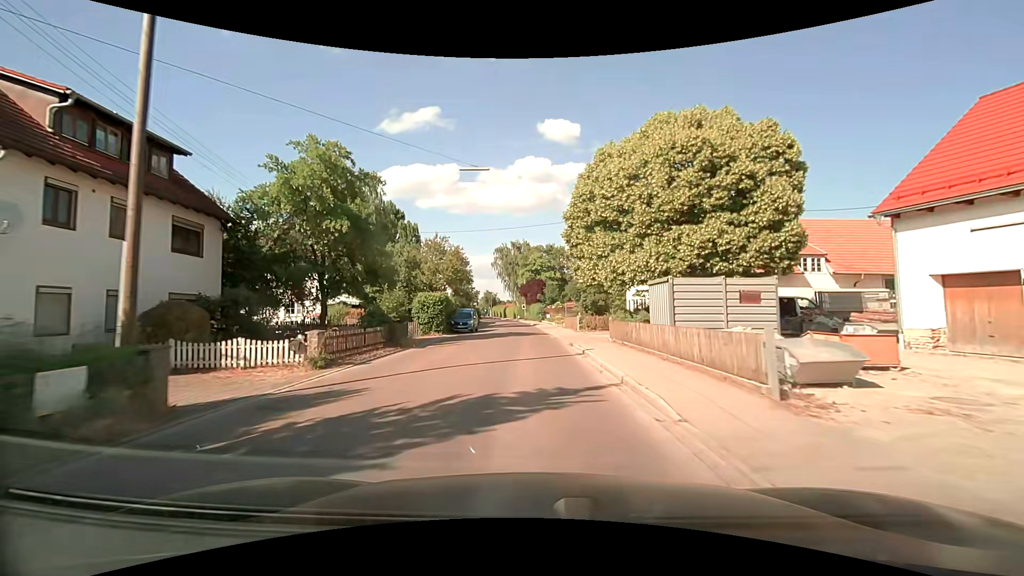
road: secondary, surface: asphalt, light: Day
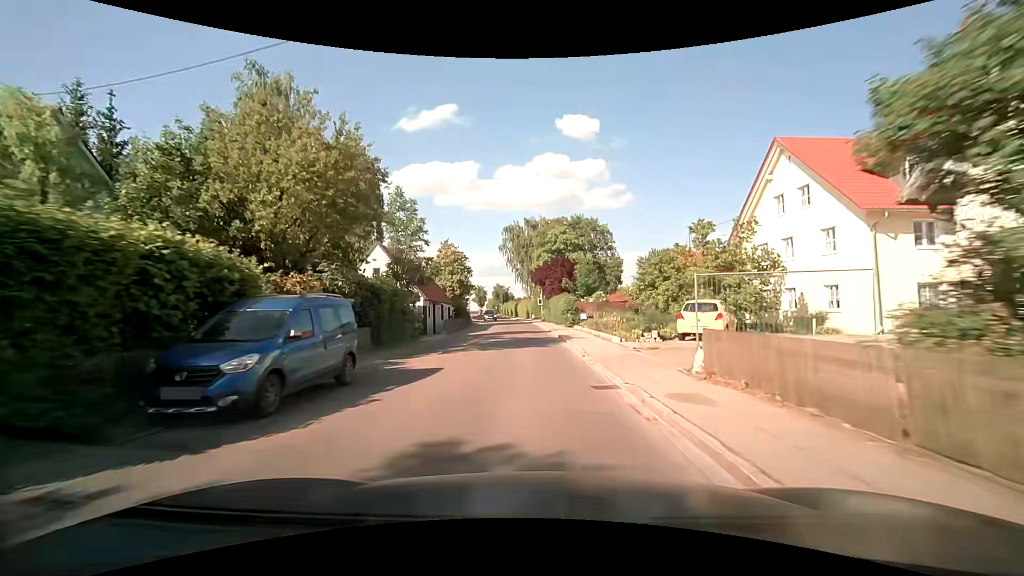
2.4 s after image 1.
(-0.6, +30.2) m; -2°
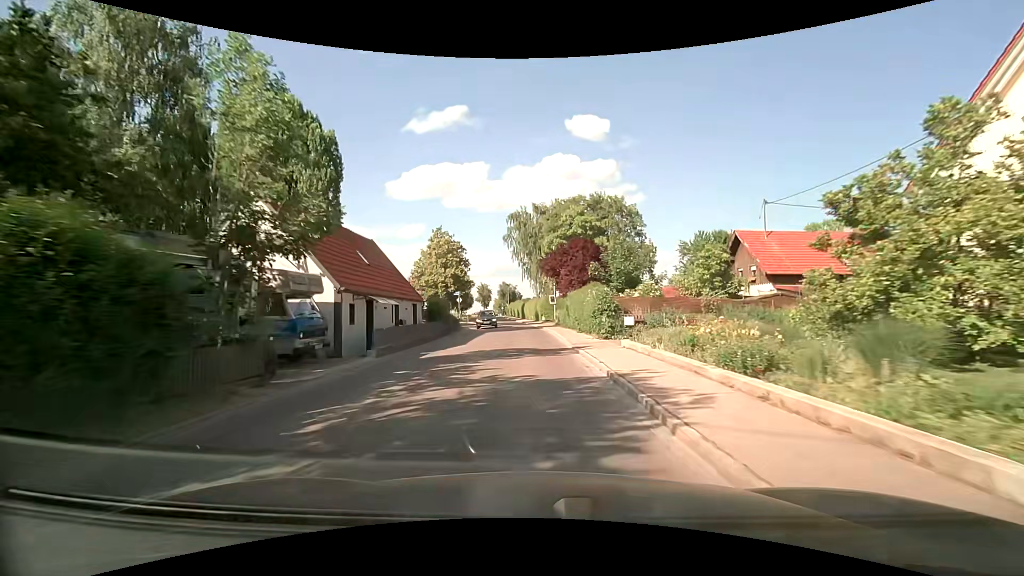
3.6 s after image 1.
(-0.2, +14.9) m; -1°
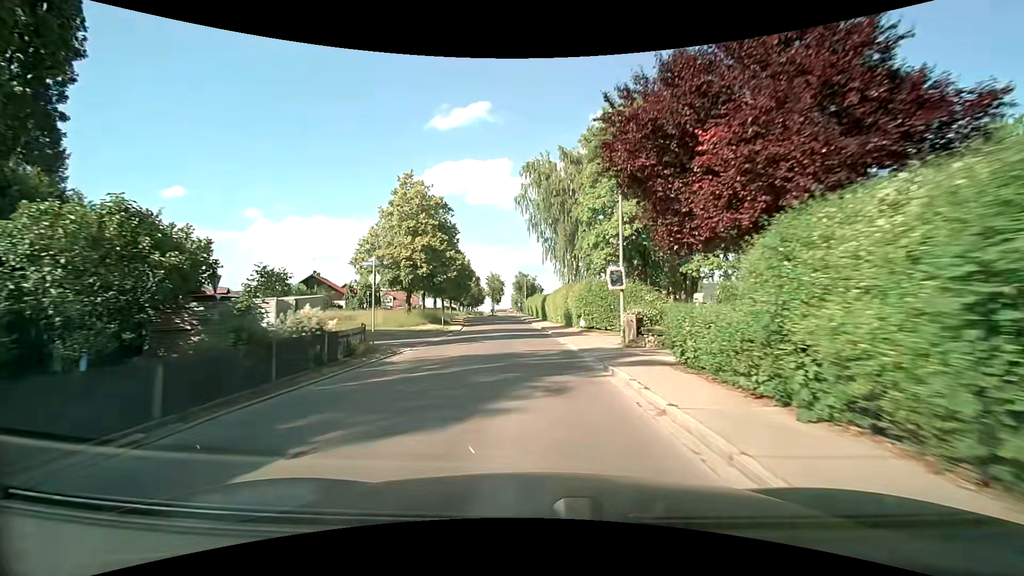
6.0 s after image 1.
(-0.7, +28.9) m; -3°
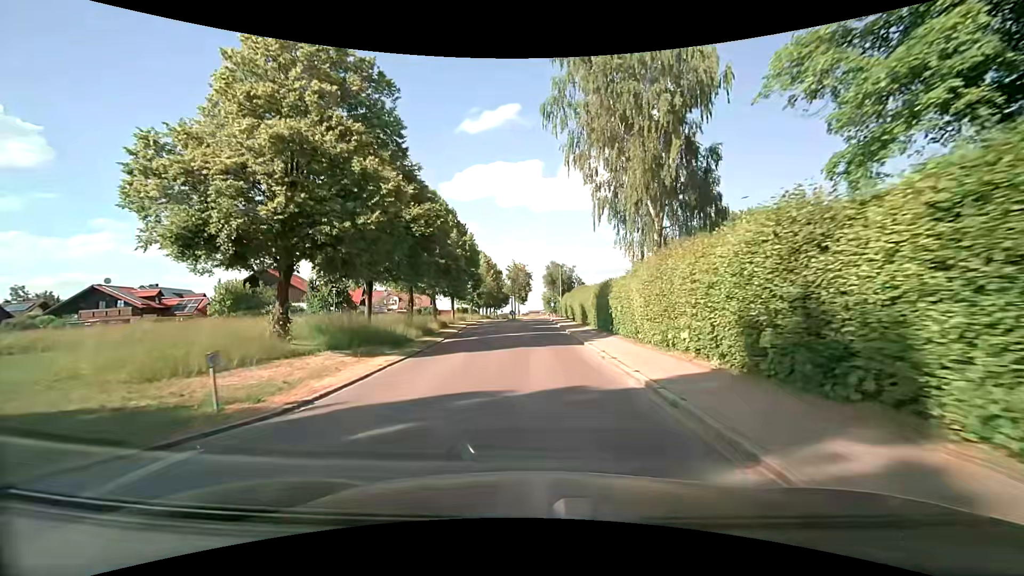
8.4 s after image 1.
(-1.0, +27.8) m; -4°
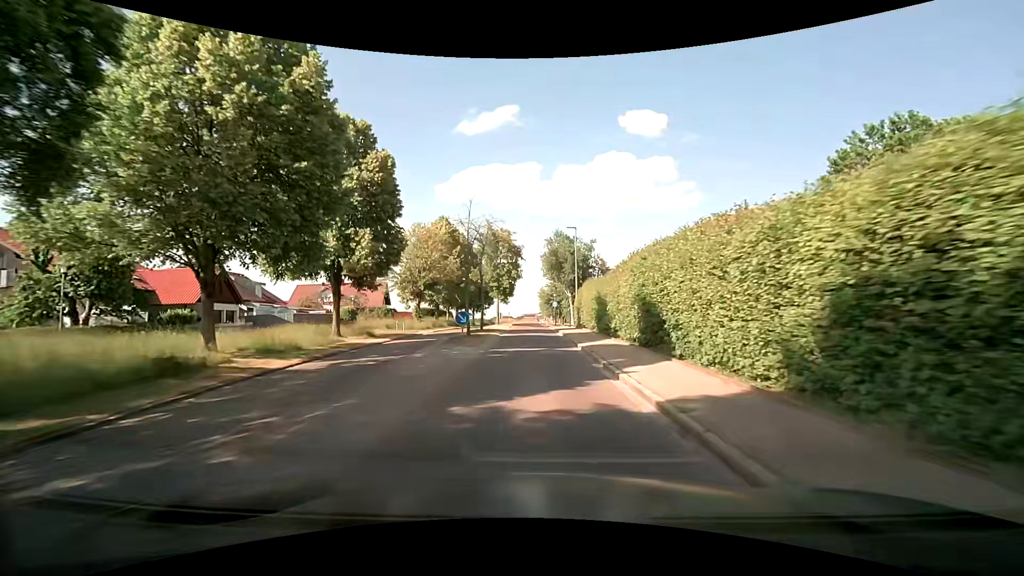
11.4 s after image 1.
(+0.2, +34.4) m; +1°
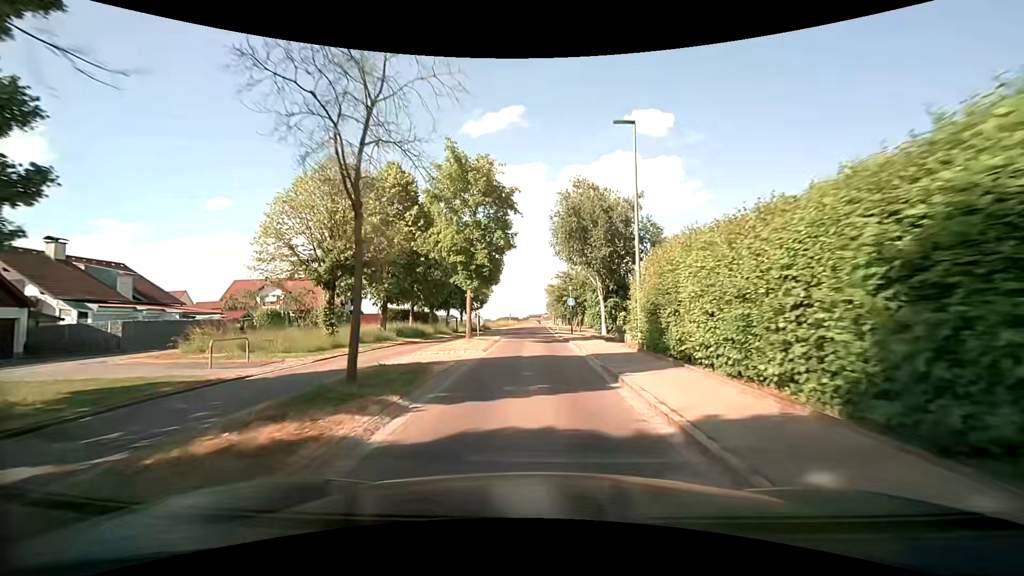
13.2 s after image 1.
(-0.1, +21.2) m; -1°
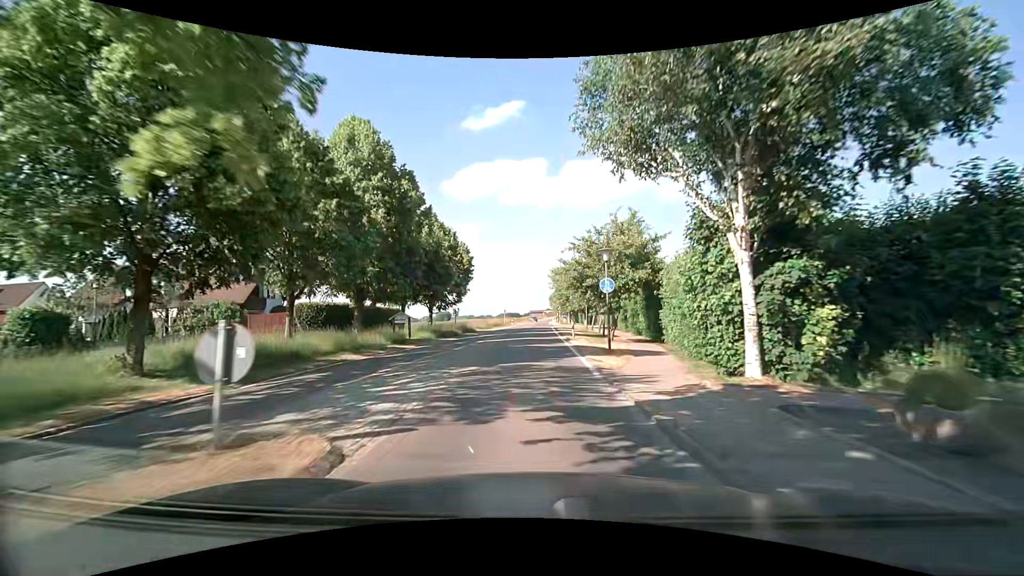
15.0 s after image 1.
(0.0, +21.6) m; 0°
(0, +10) (0, +20) (0, +30) (0, +40) (0, +50) (0, +60) (0, +70) (0, +80) (0, +90) (0, +100) m
